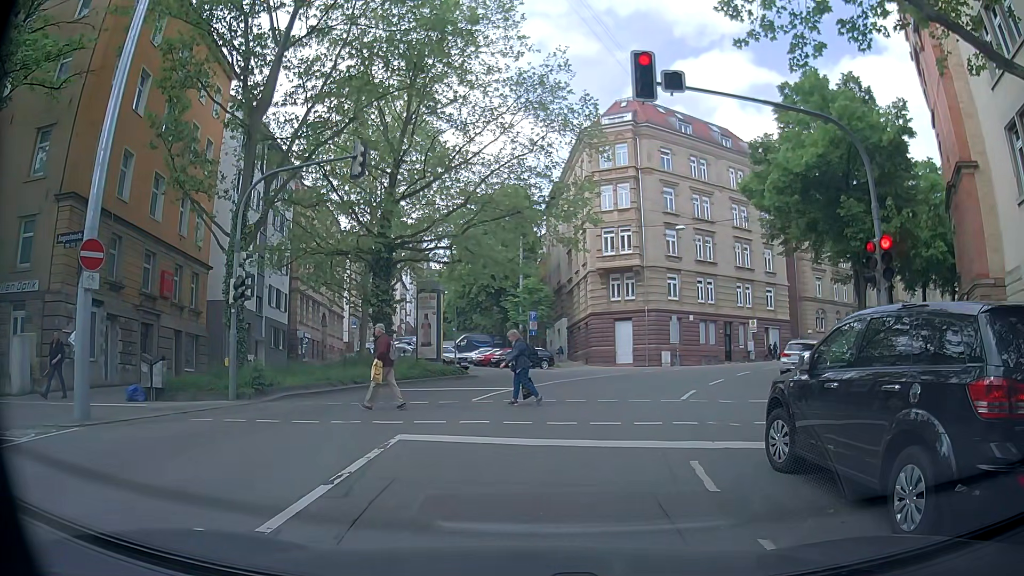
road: secondary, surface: asphalt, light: Day
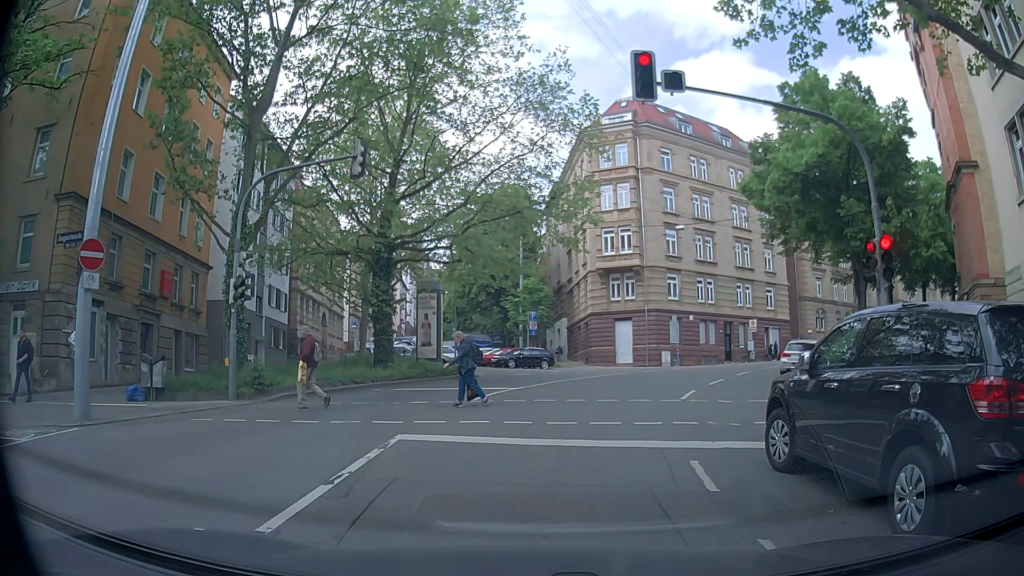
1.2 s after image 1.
(0.0, 0.0) m; 0°
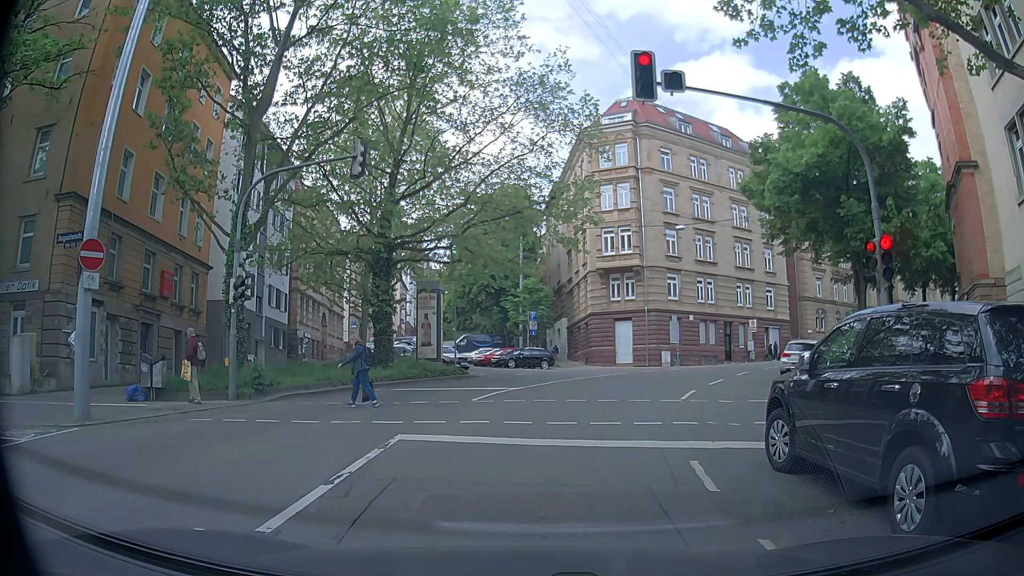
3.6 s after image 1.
(0.0, 0.0) m; 0°
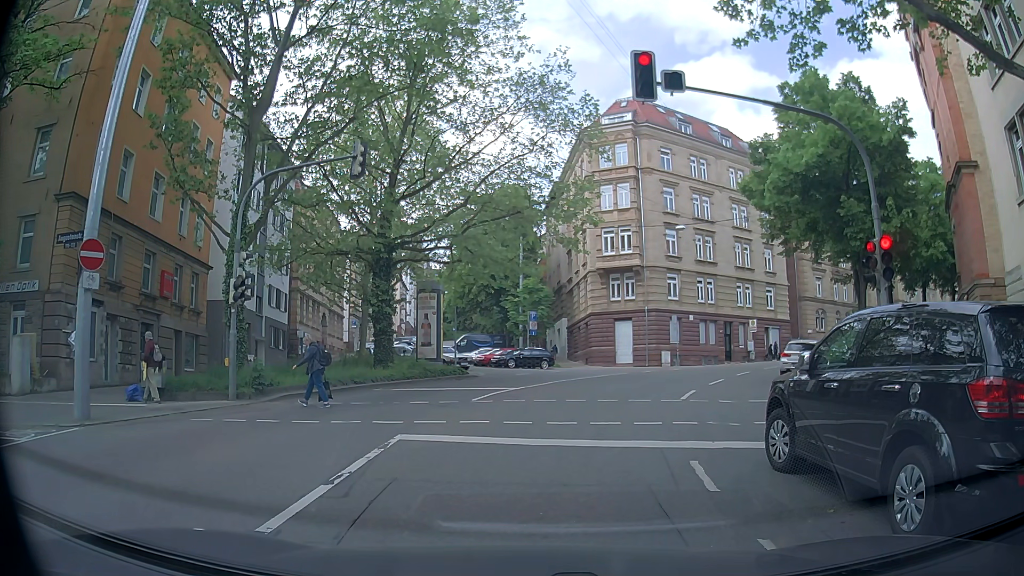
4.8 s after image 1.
(0.0, 0.0) m; 0°
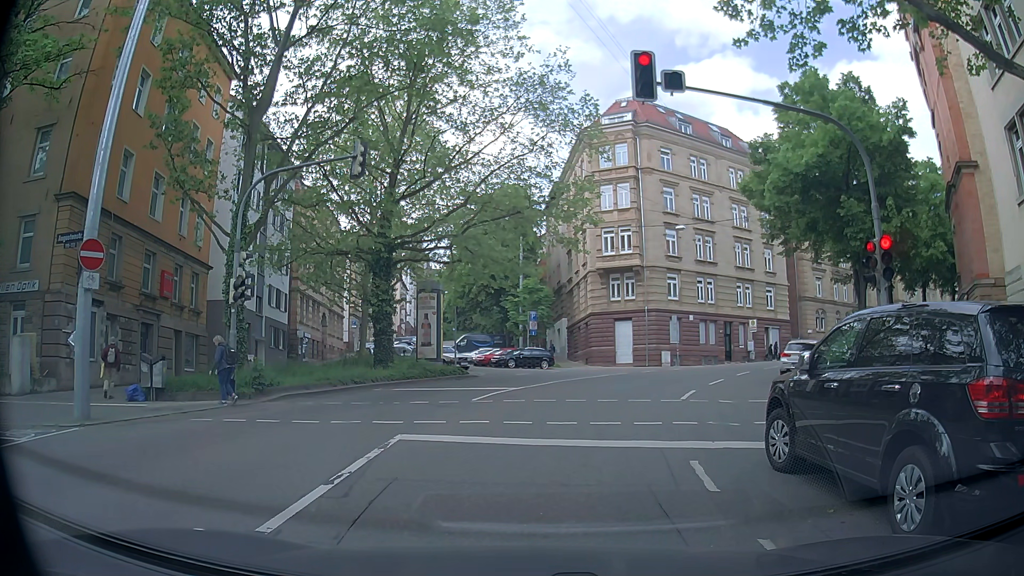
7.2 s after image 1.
(0.0, 0.0) m; 0°
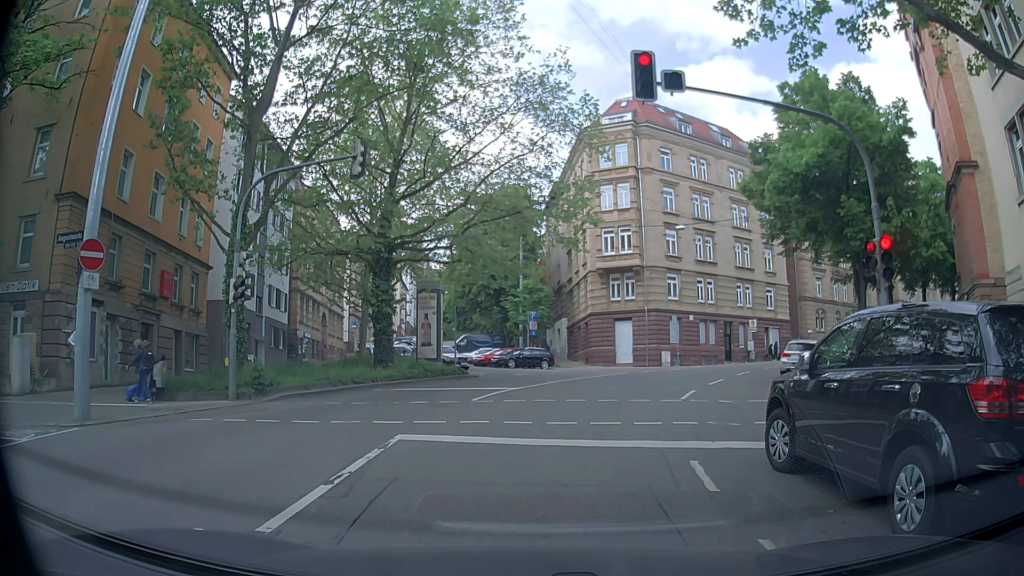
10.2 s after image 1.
(0.0, 0.0) m; 0°
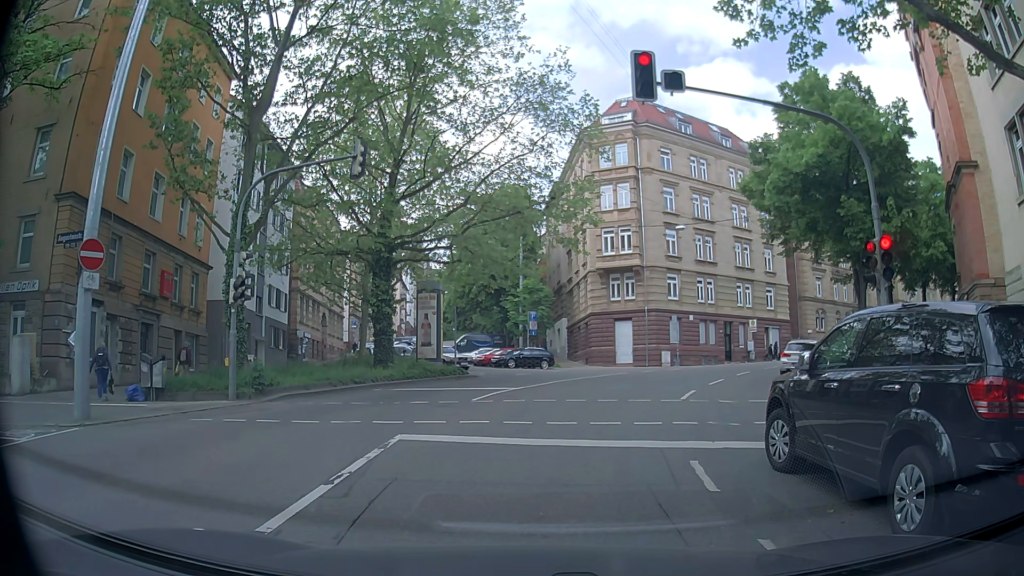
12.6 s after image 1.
(0.0, 0.0) m; 0°
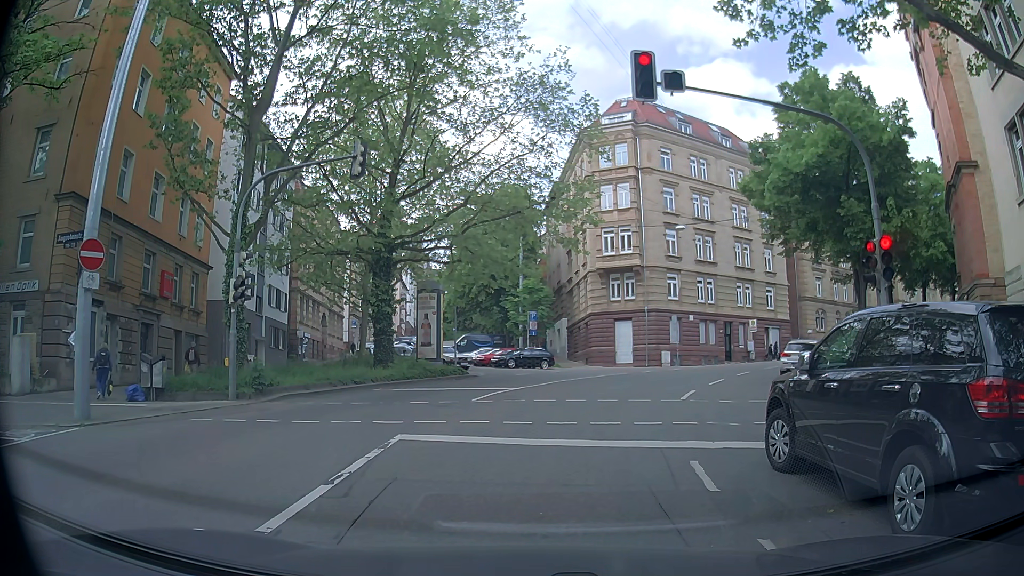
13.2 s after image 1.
(0.0, 0.0) m; 0°
